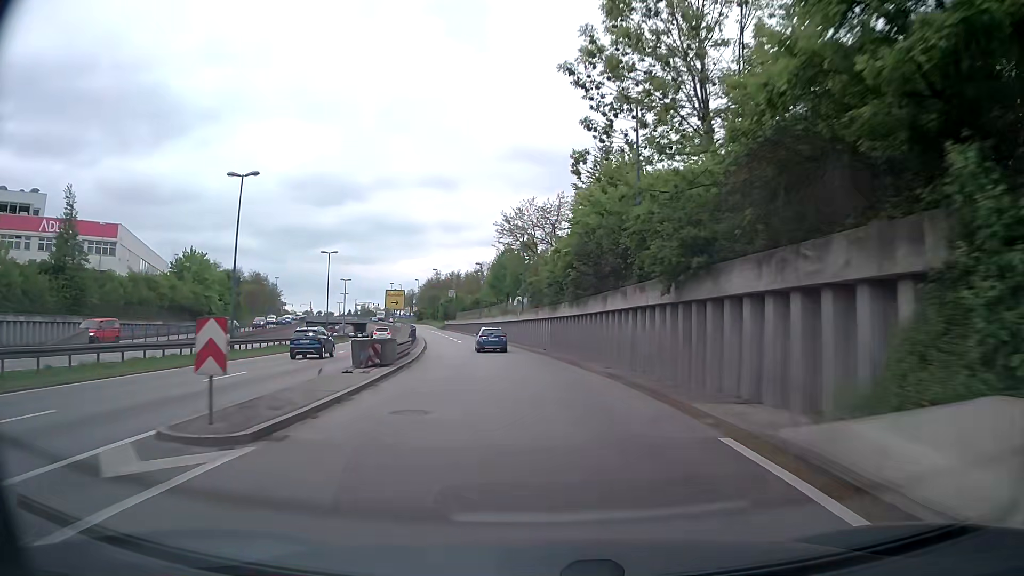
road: trunk_link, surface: asphalt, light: Day
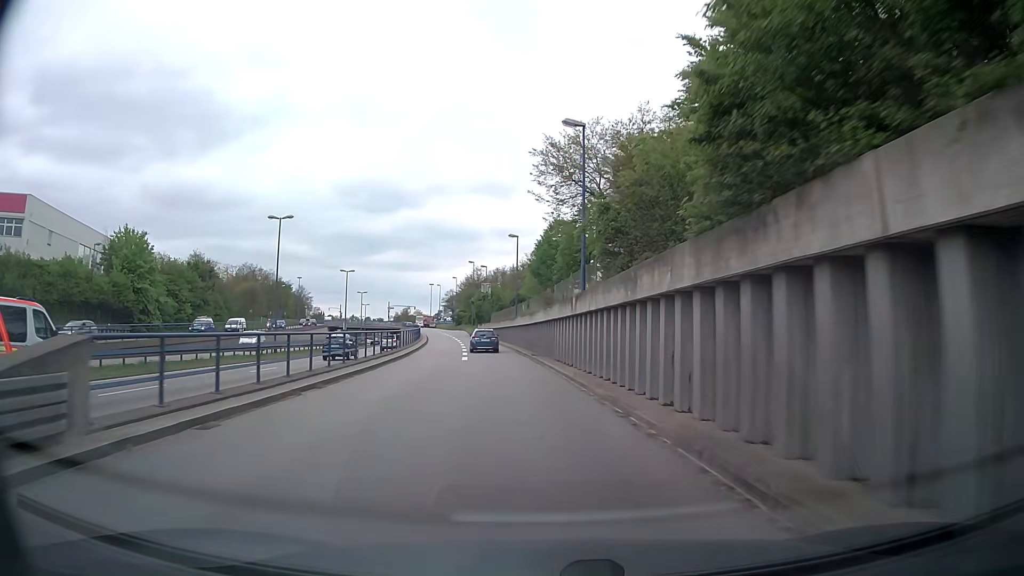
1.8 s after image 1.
(-0.6, +28.9) m; -5°
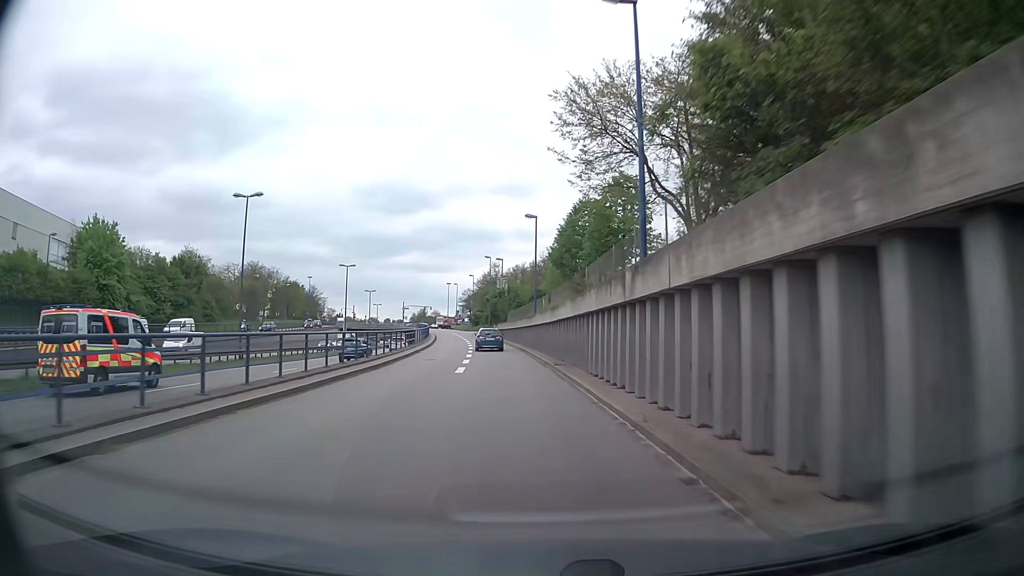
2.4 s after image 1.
(-0.1, +9.6) m; 0°
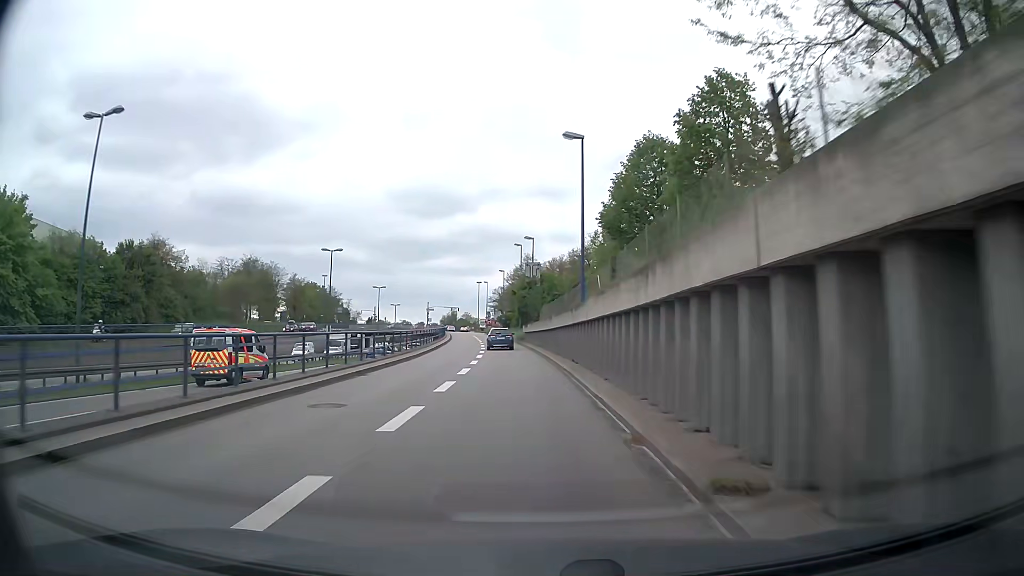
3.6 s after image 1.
(-1.0, +19.3) m; -4°
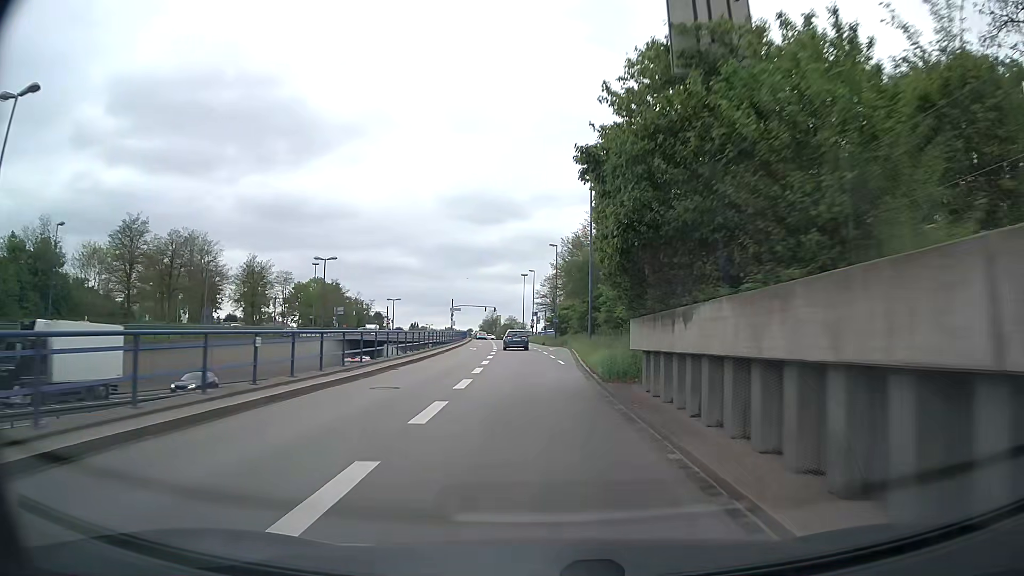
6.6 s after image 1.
(-2.8, +47.6) m; -5°
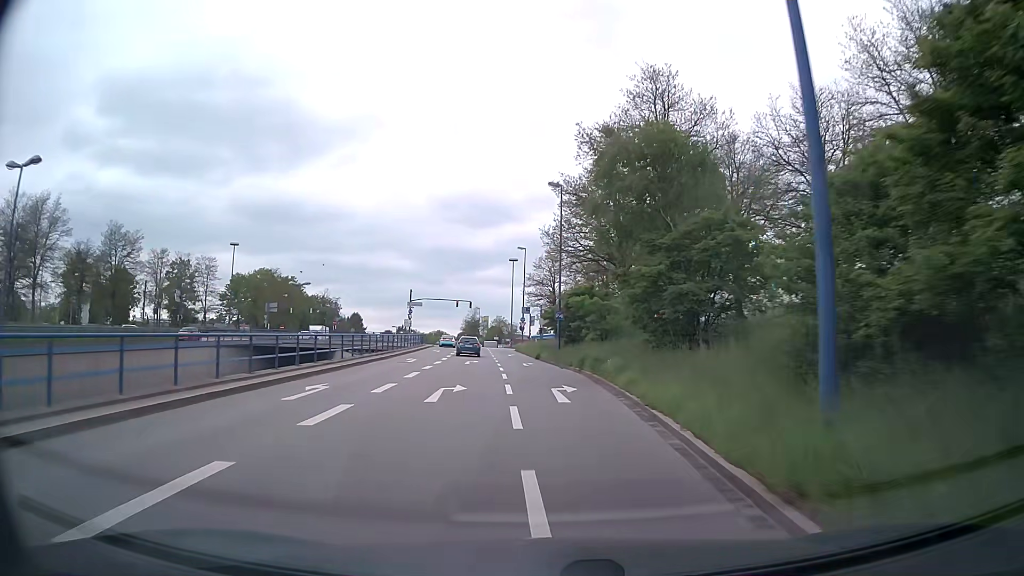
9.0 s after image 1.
(+0.3, +36.3) m; 0°
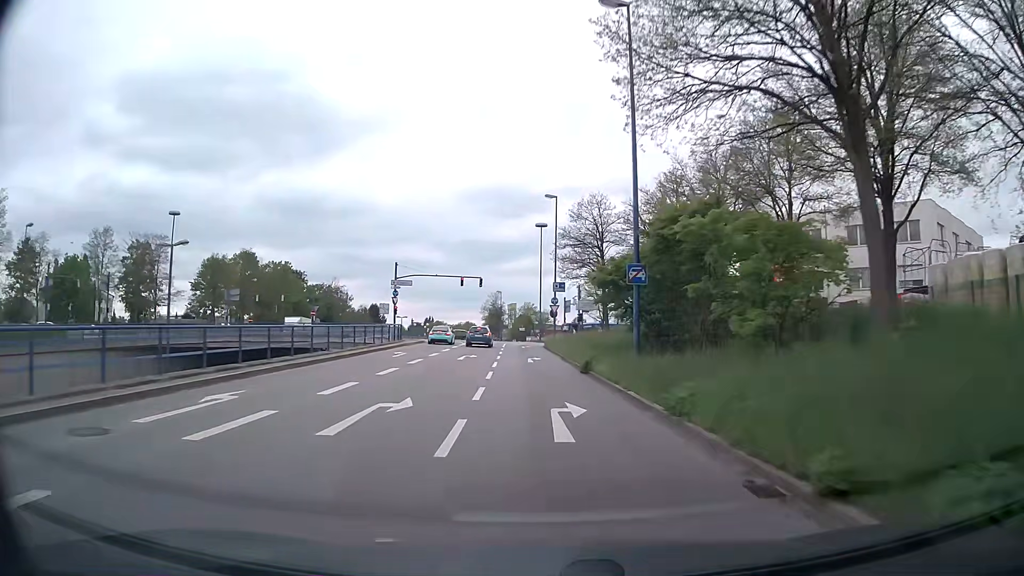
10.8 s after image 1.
(-0.5, +26.5) m; -3°
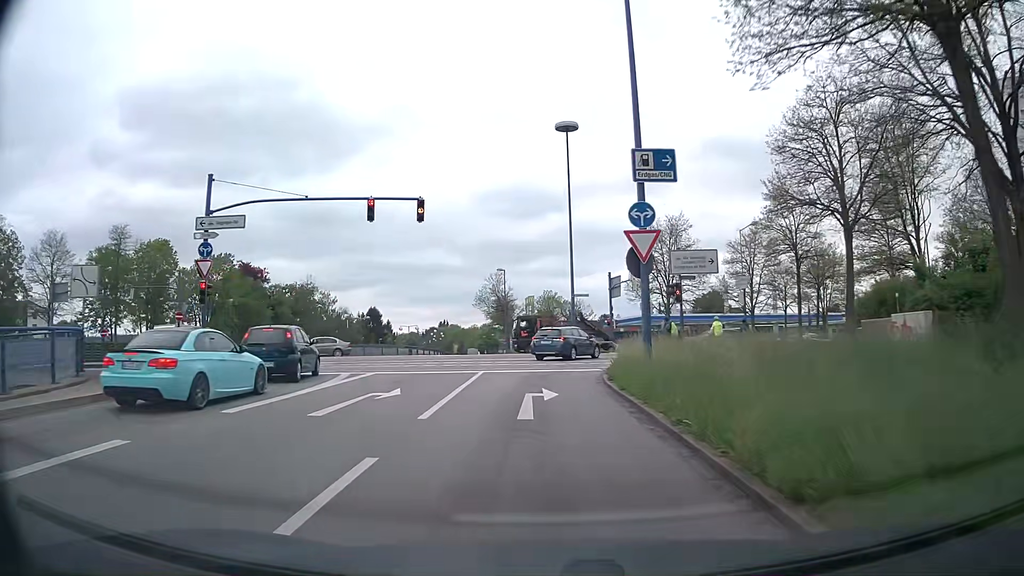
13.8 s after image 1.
(-0.7, +39.8) m; -1°
(0, +10) (0, +20) (+2, +30) (+8, +38) (+16, +44) (+25, +49) (+34, +53) (+42, +58) (+51, +63) (+59, +69) m
